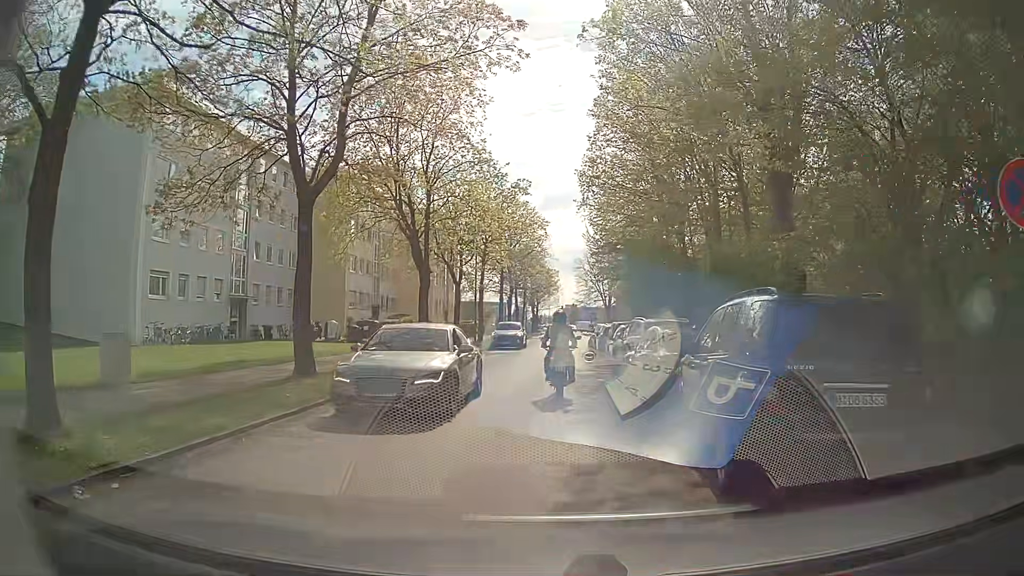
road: residential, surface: asphalt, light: Day
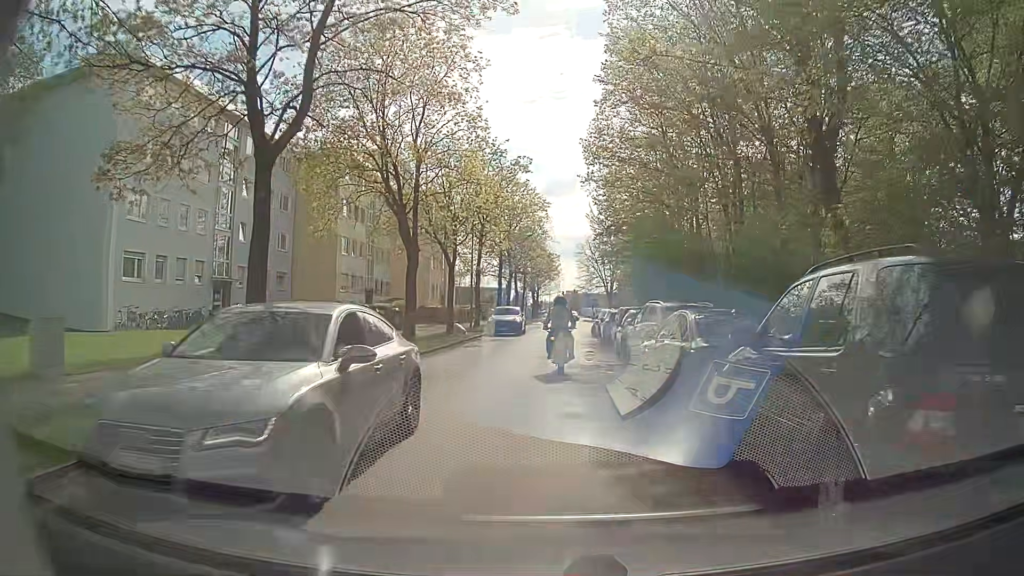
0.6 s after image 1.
(-0.1, +2.4) m; -2°
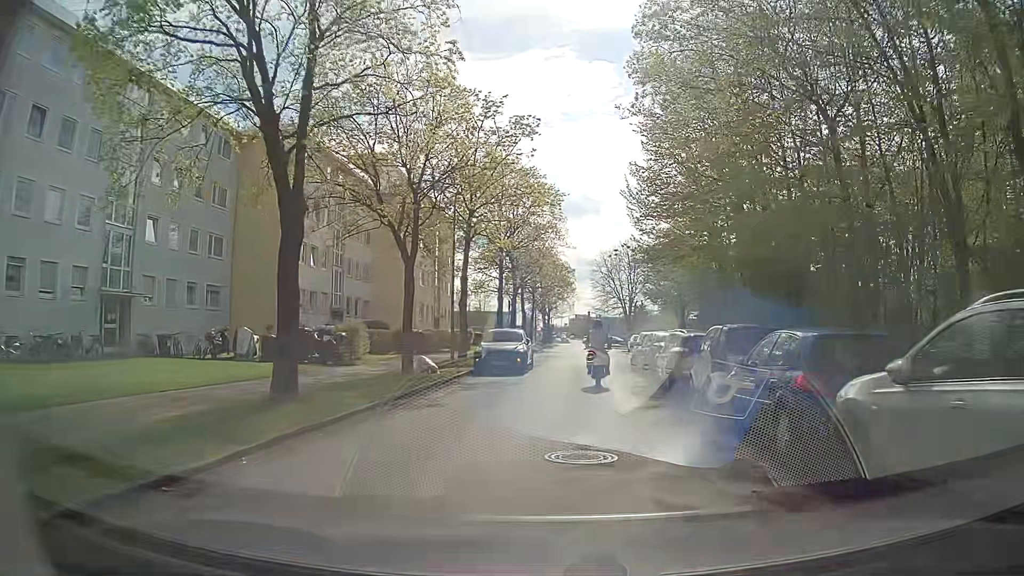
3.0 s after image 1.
(-0.3, +12.3) m; -2°
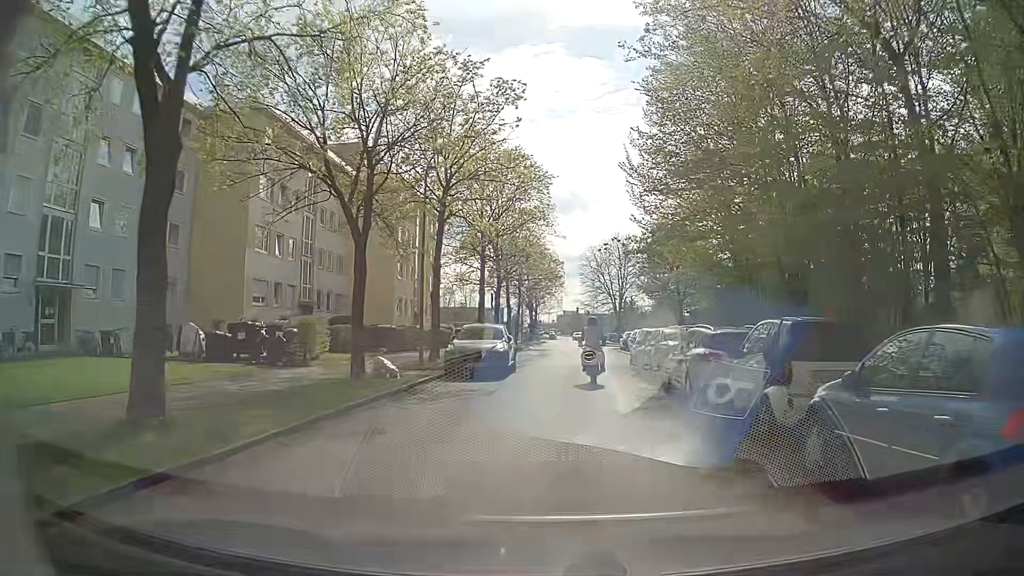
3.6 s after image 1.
(+0.1, +3.8) m; +2°
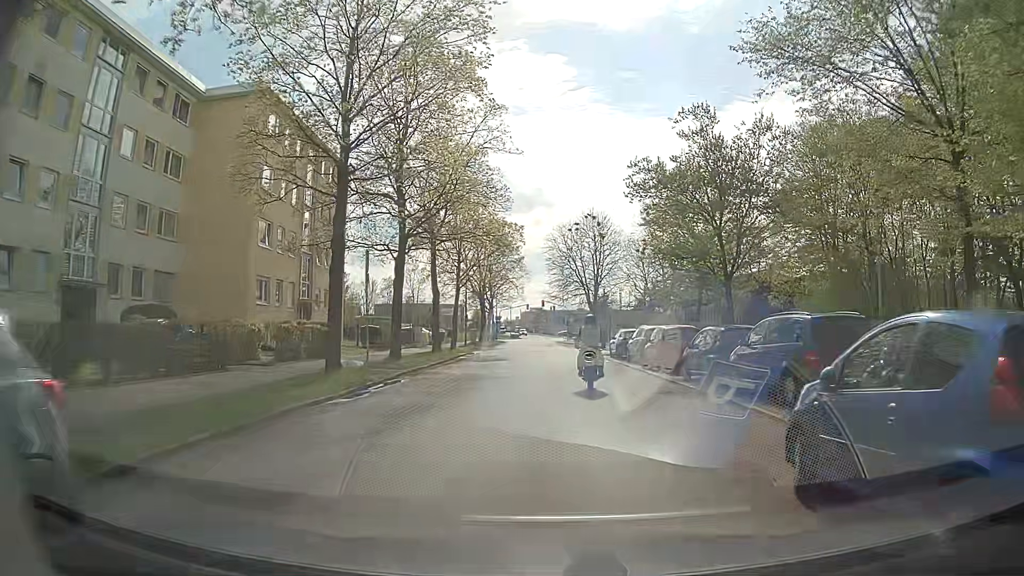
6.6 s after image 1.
(+0.8, +19.7) m; +4°
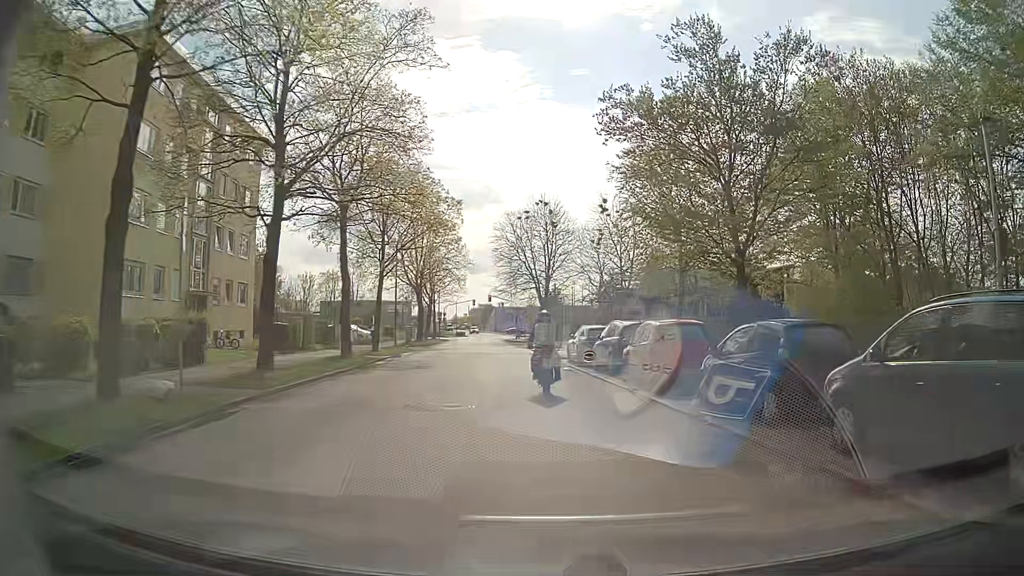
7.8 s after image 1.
(+0.1, +7.5) m; +2°
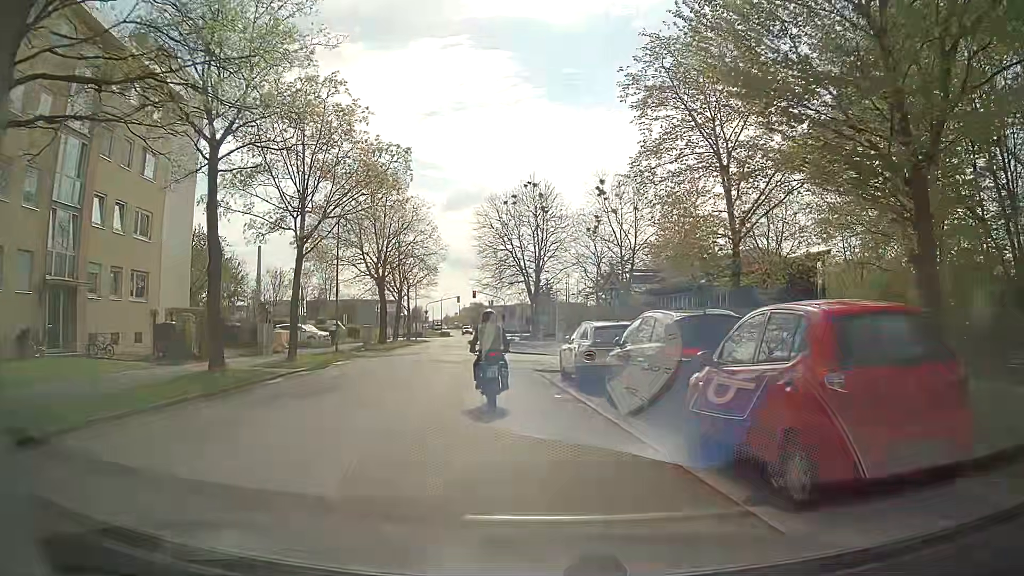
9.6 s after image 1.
(+0.5, +9.9) m; +3°
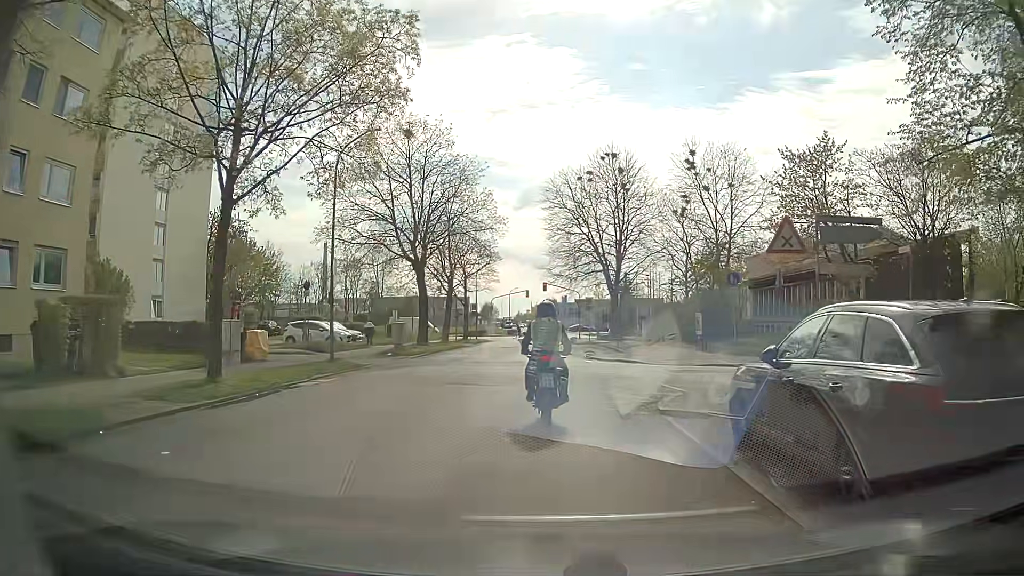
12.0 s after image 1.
(-0.7, +10.8) m; -7°
